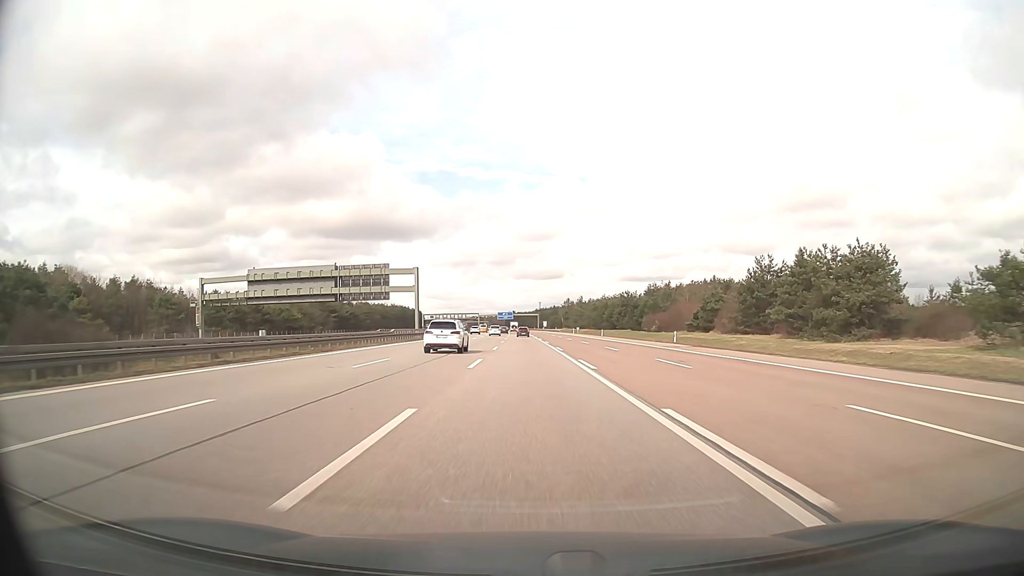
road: motorway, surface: asphalt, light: Day
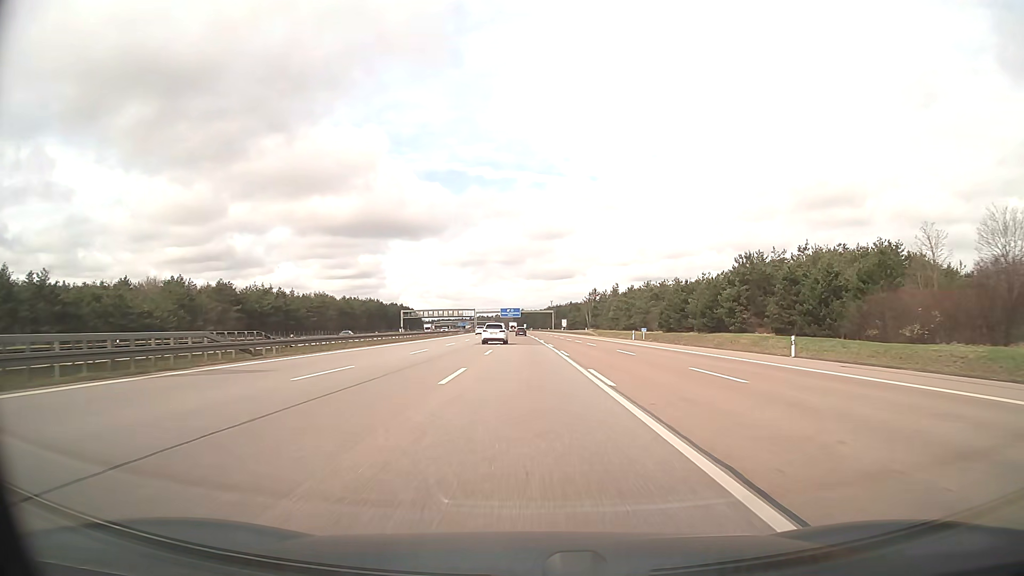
(-0.5, +79.2) m; -1°
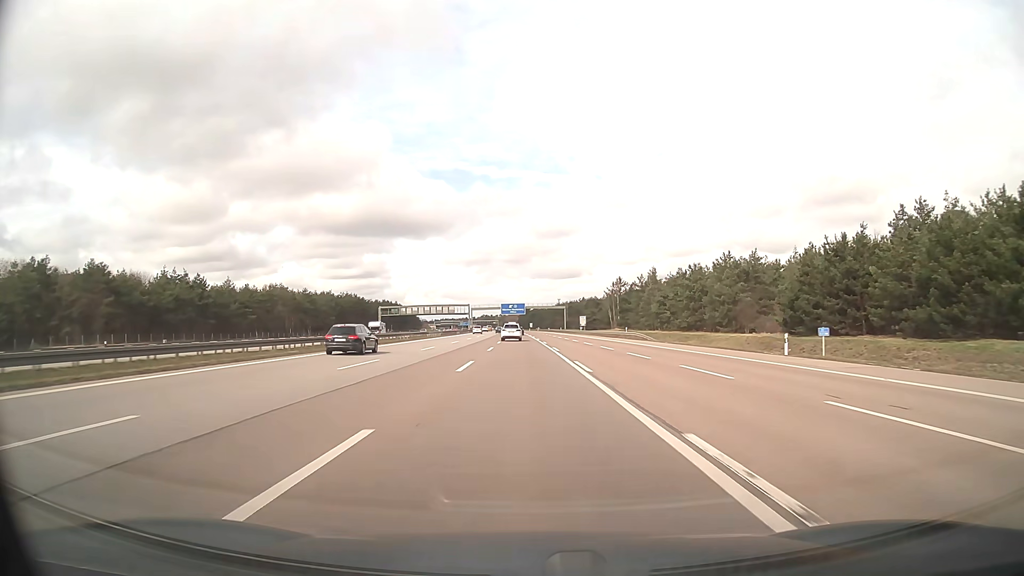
(-0.2, +47.5) m; -1°
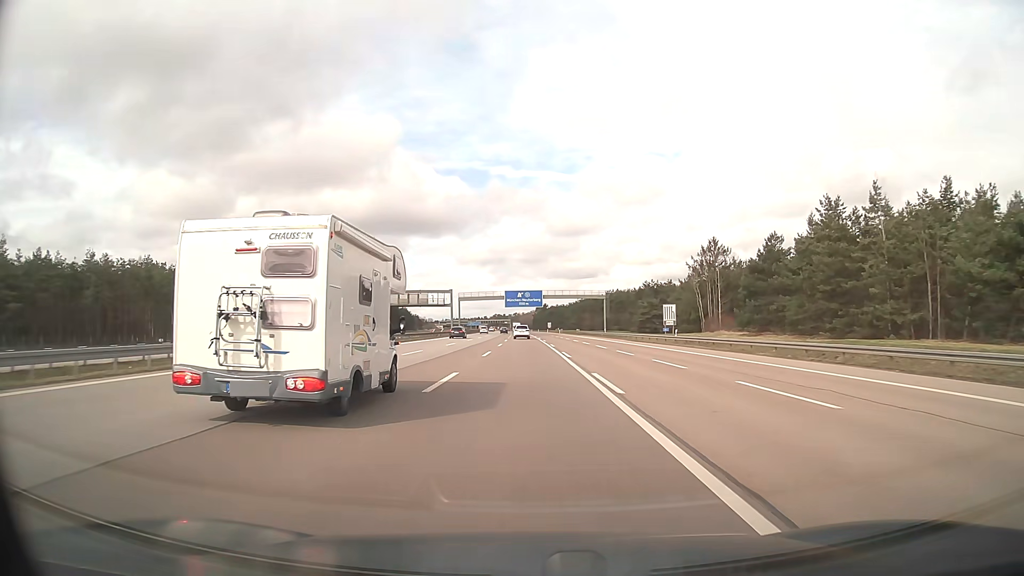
(-0.7, +79.1) m; -1°
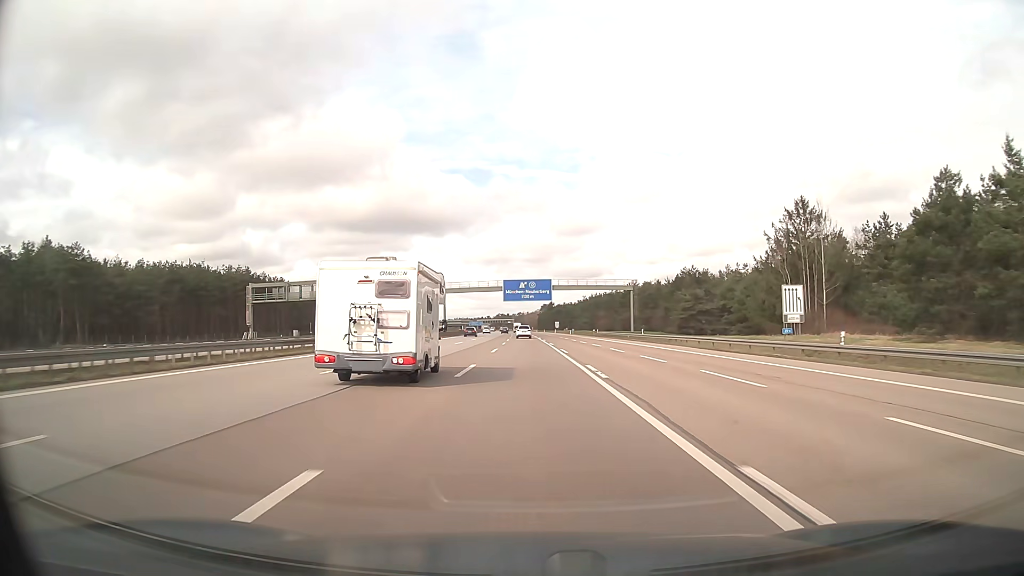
(-0.1, +31.7) m; 0°
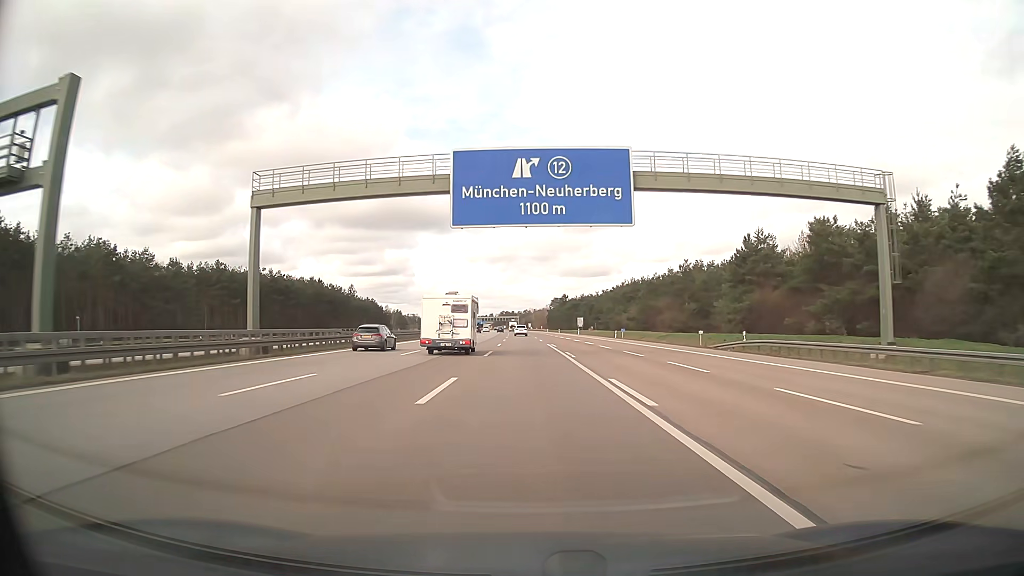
(-0.5, +79.2) m; 0°
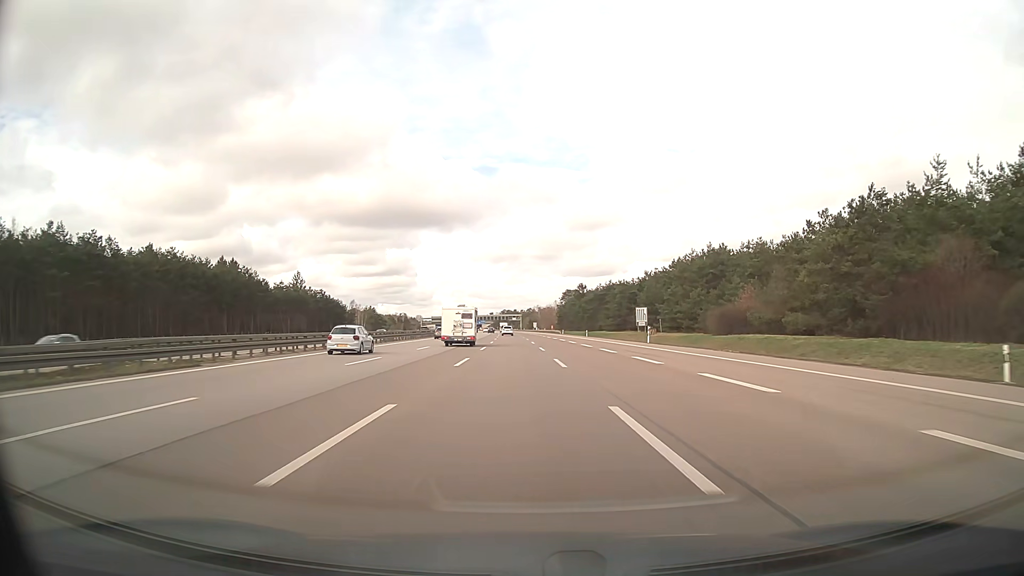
(-0.6, +79.2) m; -1°
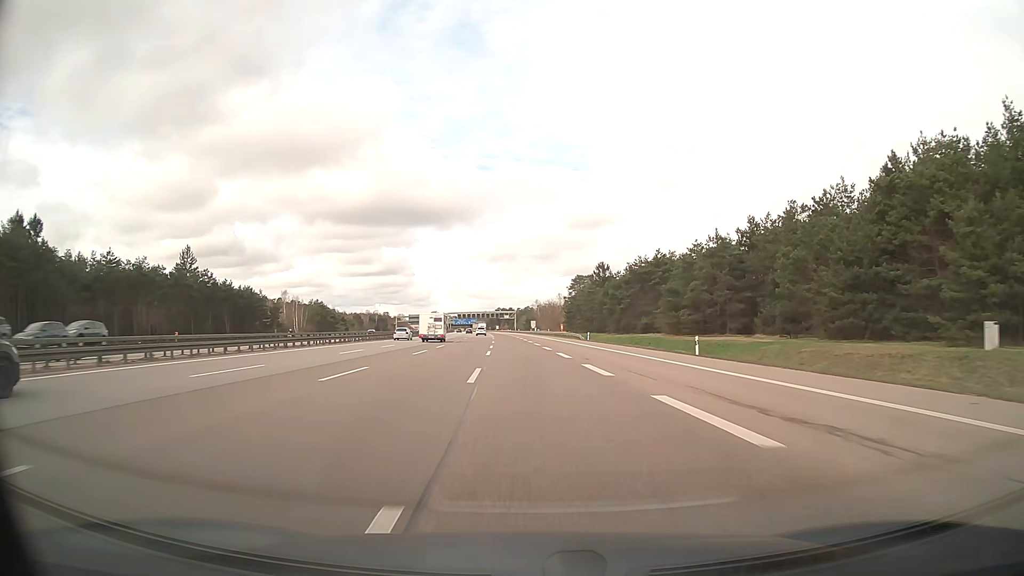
(+0.9, +79.0) m; 0°
(0, +10) (0, +20) (0, +30) (-1, +40) (-1, +50) (-1, +60) (-2, +70) (-2, +80) (-3, +90) (-3, +100) m
